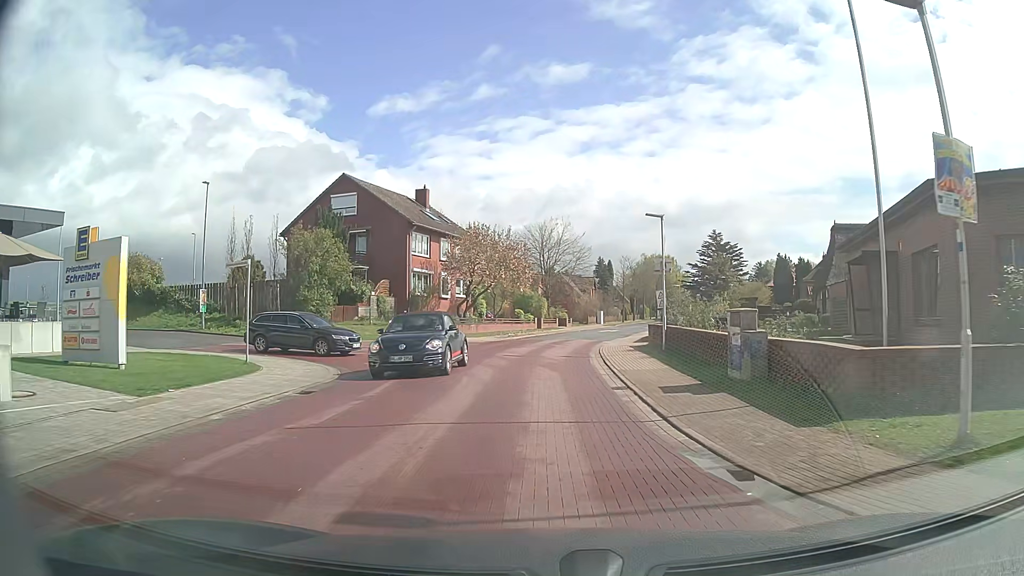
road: tertiary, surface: paving_stones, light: Day
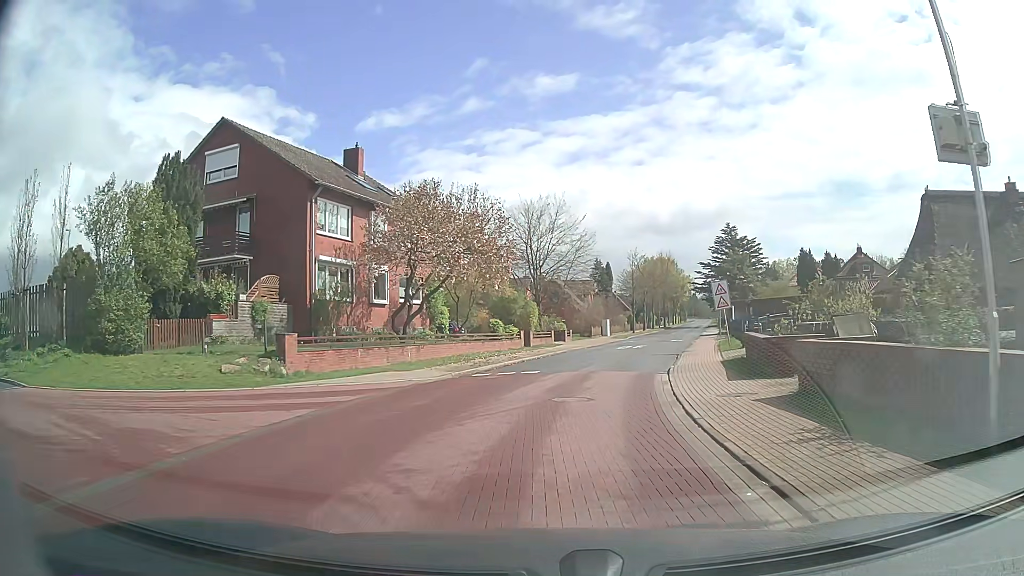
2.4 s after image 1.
(+0.2, +18.1) m; +1°
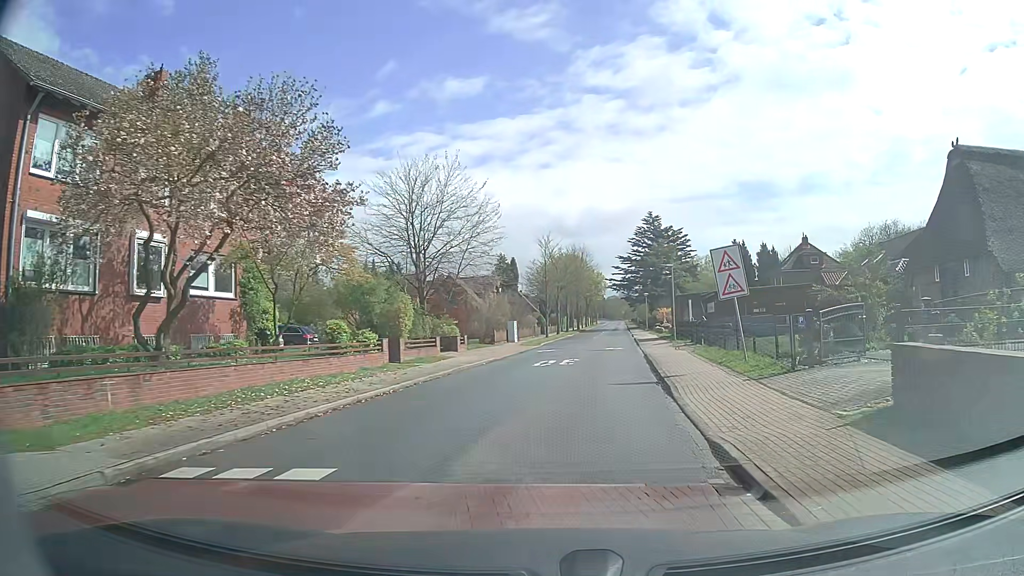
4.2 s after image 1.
(+0.9, +13.7) m; +8°
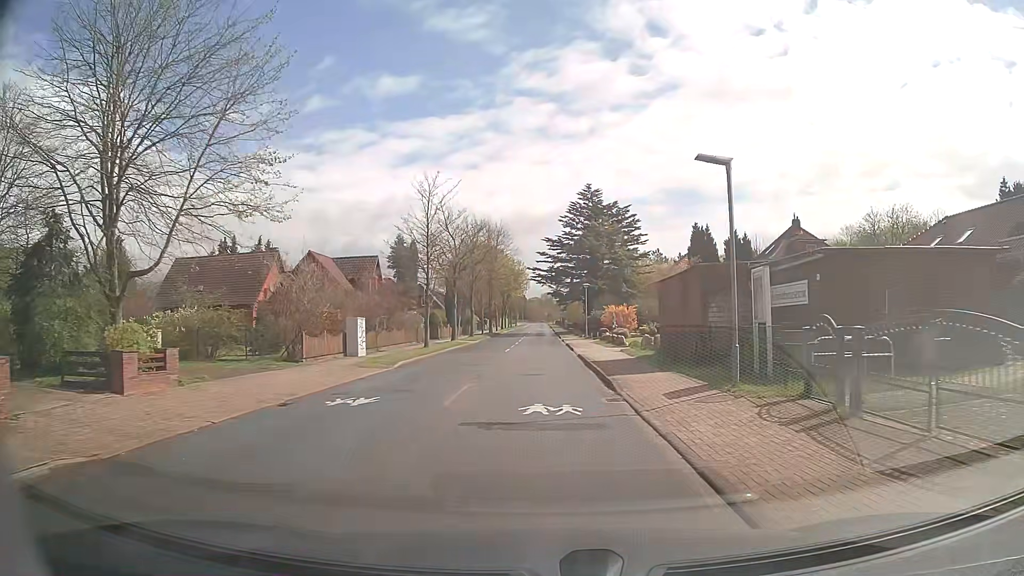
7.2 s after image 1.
(+2.0, +23.4) m; +7°
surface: asphalt
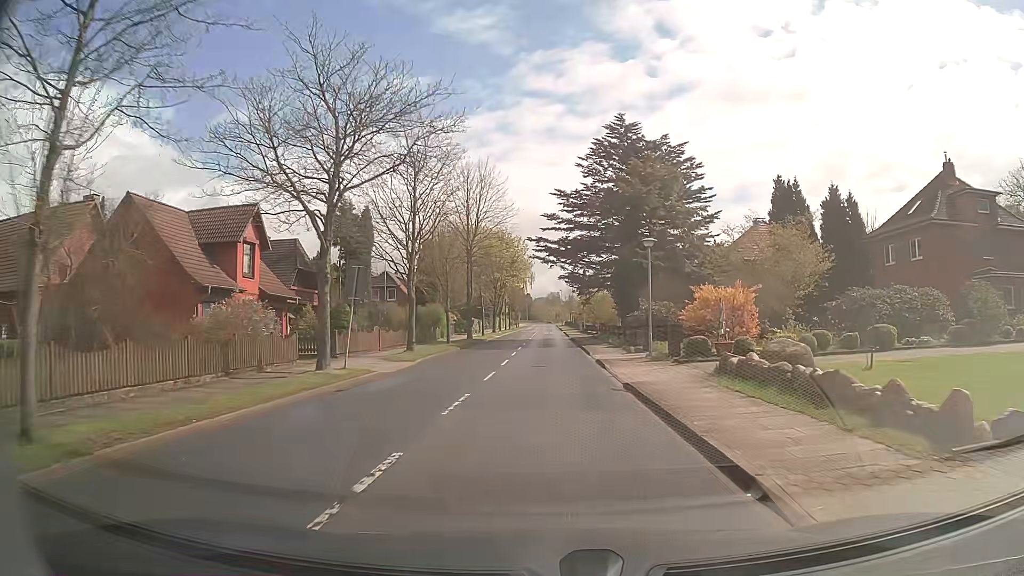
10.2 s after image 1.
(-0.3, +28.3) m; -1°
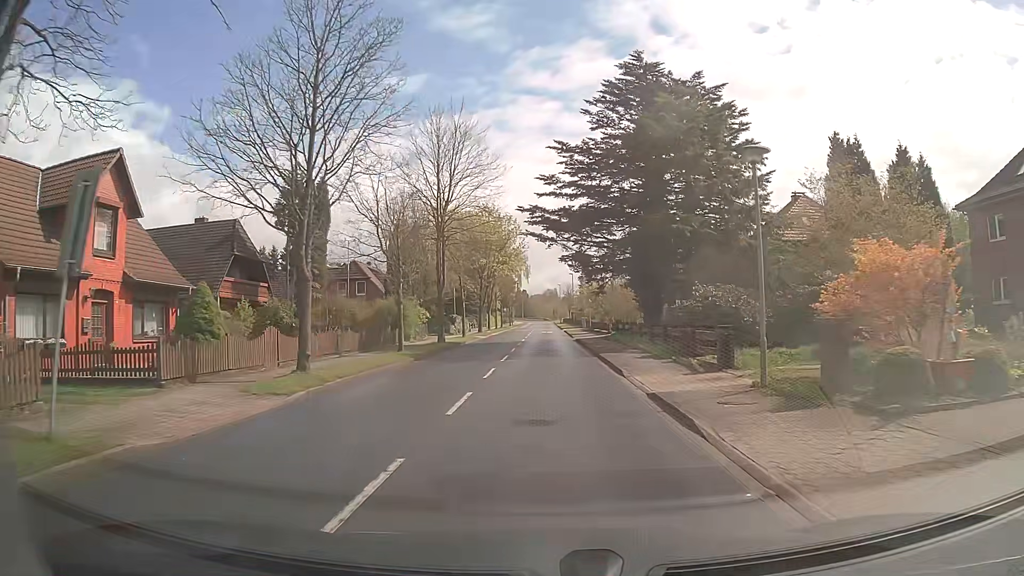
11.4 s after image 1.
(0.0, +12.2) m; 0°
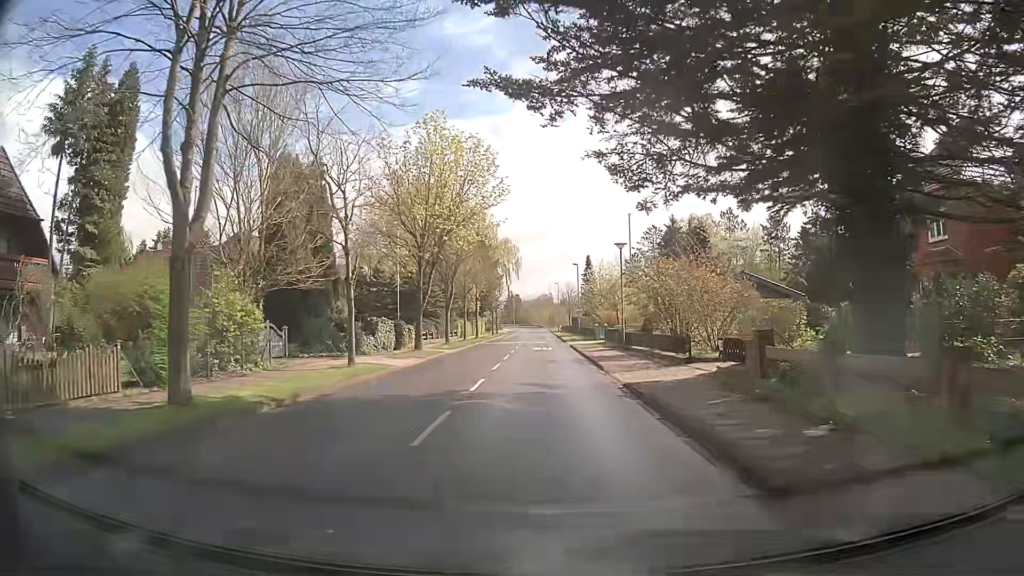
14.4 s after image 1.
(+0.1, +26.2) m; 0°
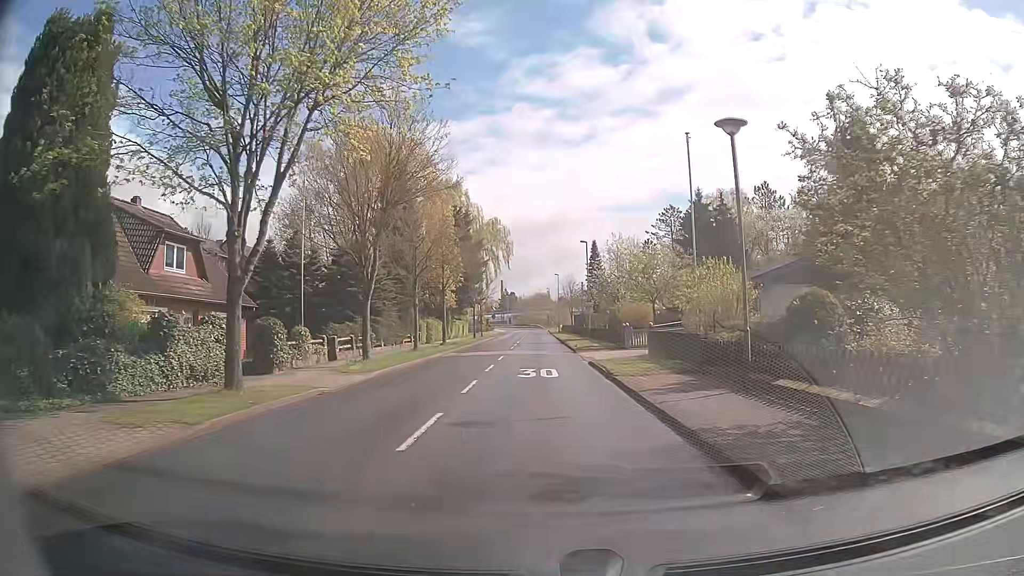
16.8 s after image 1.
(+0.2, +18.7) m; +3°
(0, +10) (-1, +20) (-1, +30) (-2, +40) (-2, +50) (-3, +60) (-3, +70) (-4, +80) (-4, +90) (-5, +100) m
